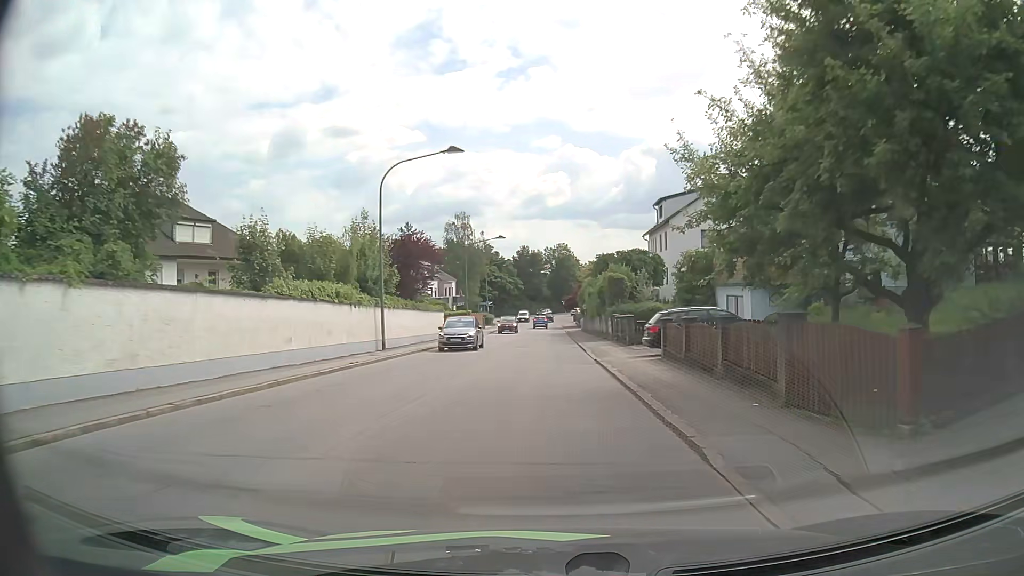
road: unclassified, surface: asphalt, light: Day
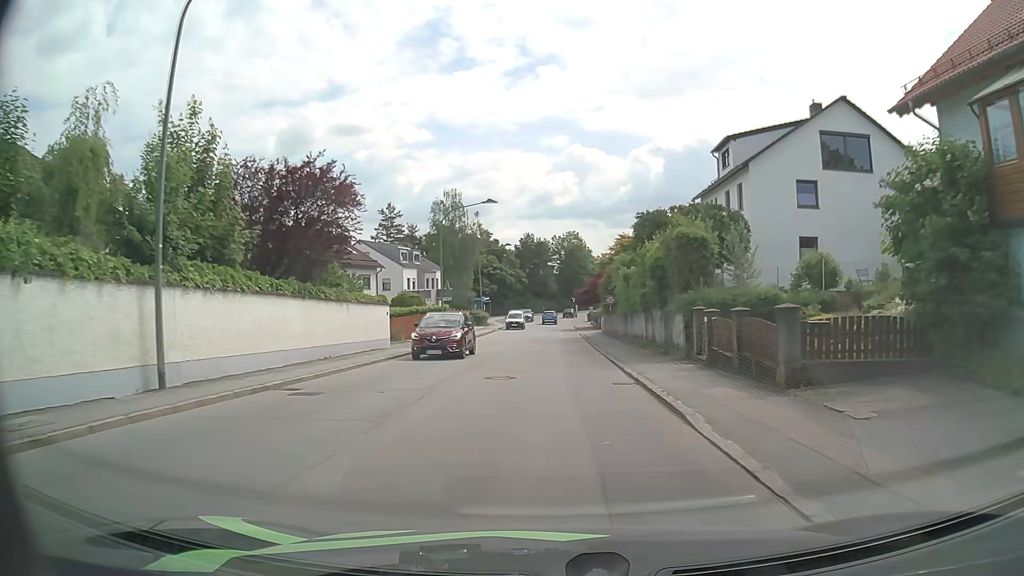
(-0.1, +19.2) m; -1°
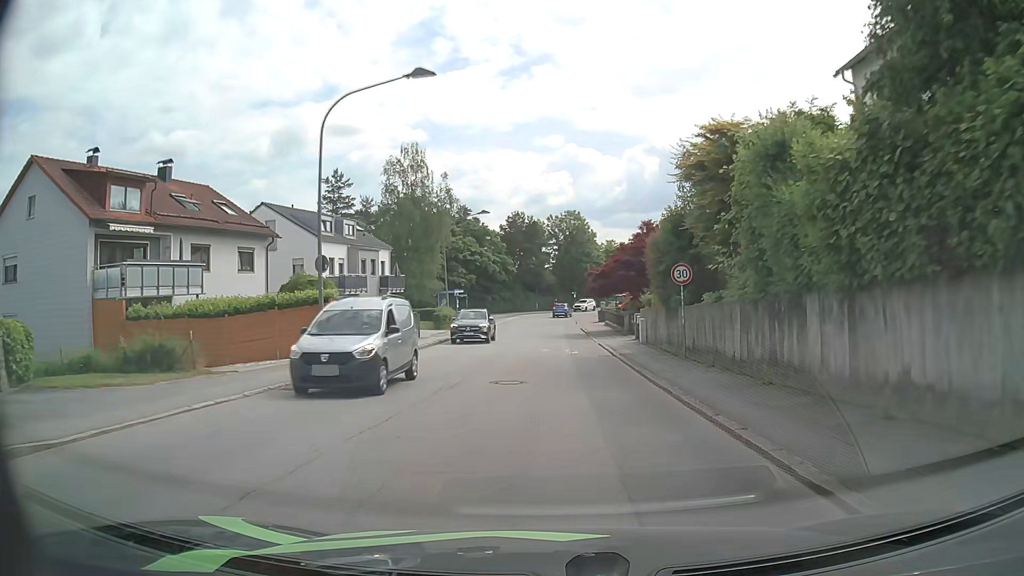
(+0.1, +24.2) m; +1°
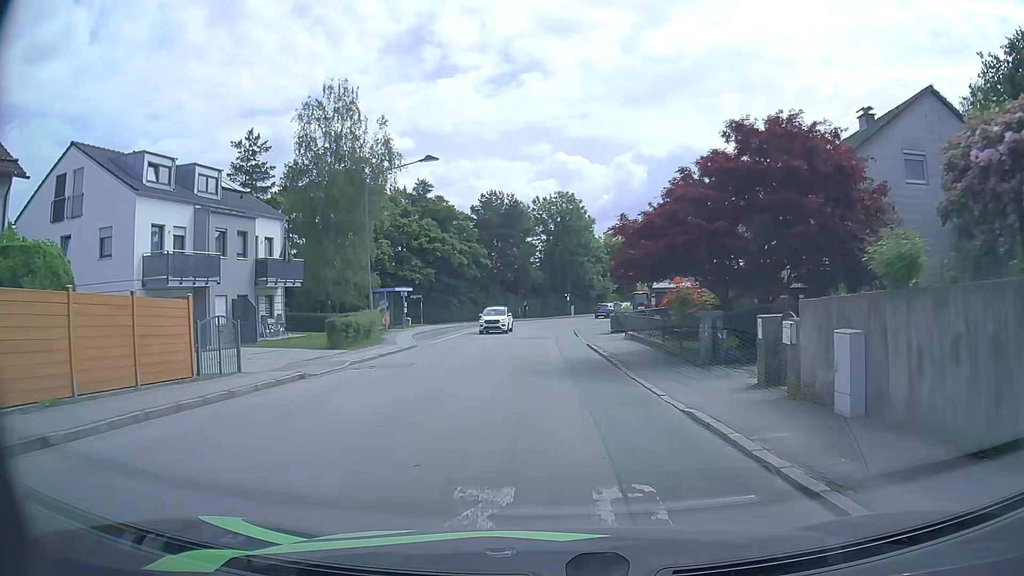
(+0.2, +21.1) m; +1°
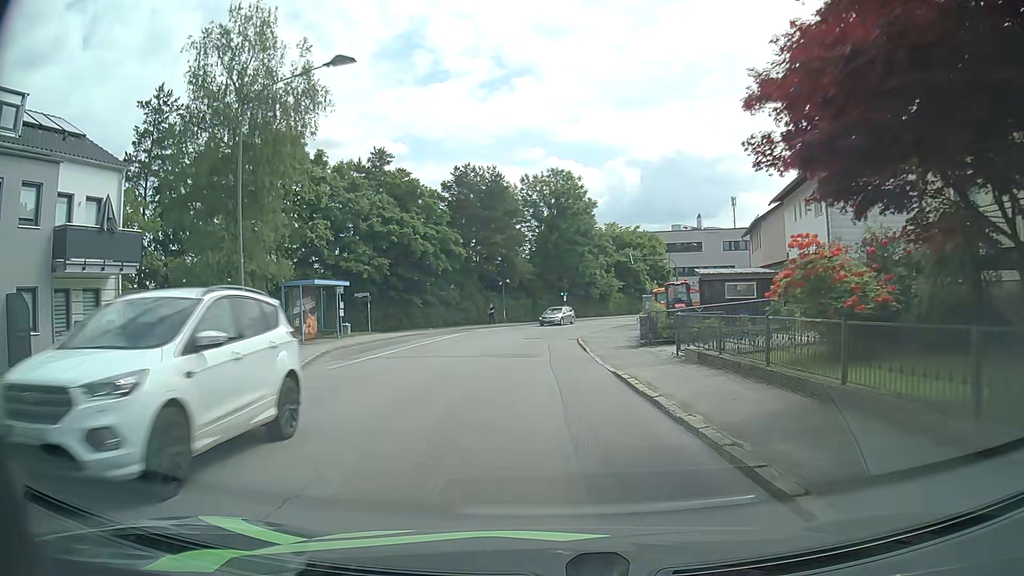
(+0.1, +14.6) m; 0°
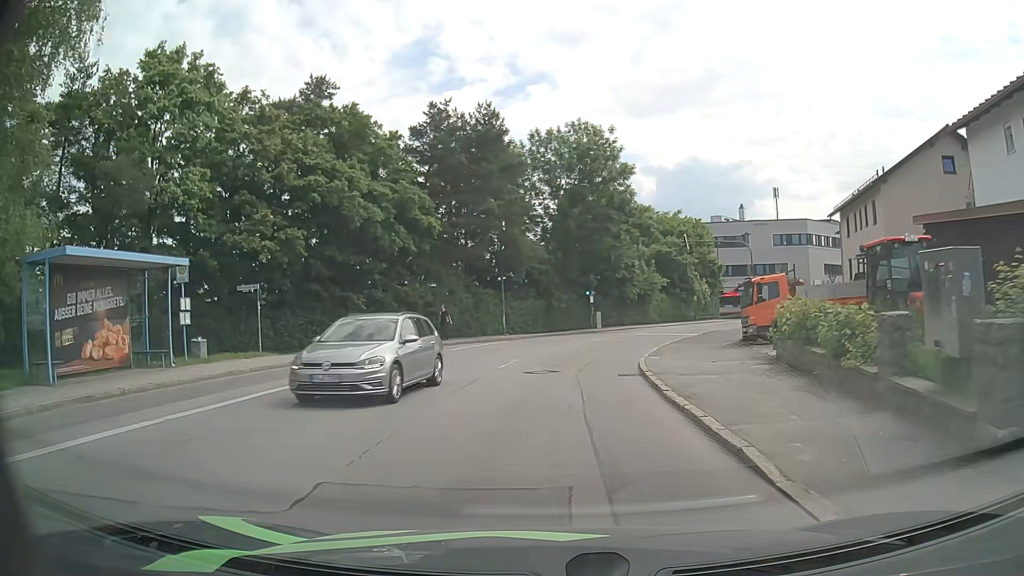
(-0.2, +18.3) m; -1°
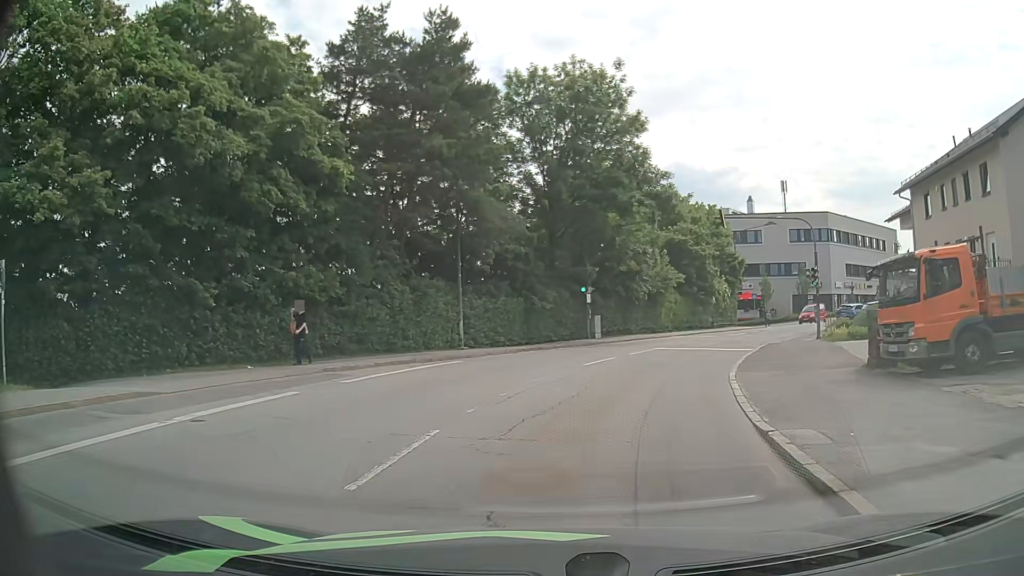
(0.0, +12.5) m; +2°
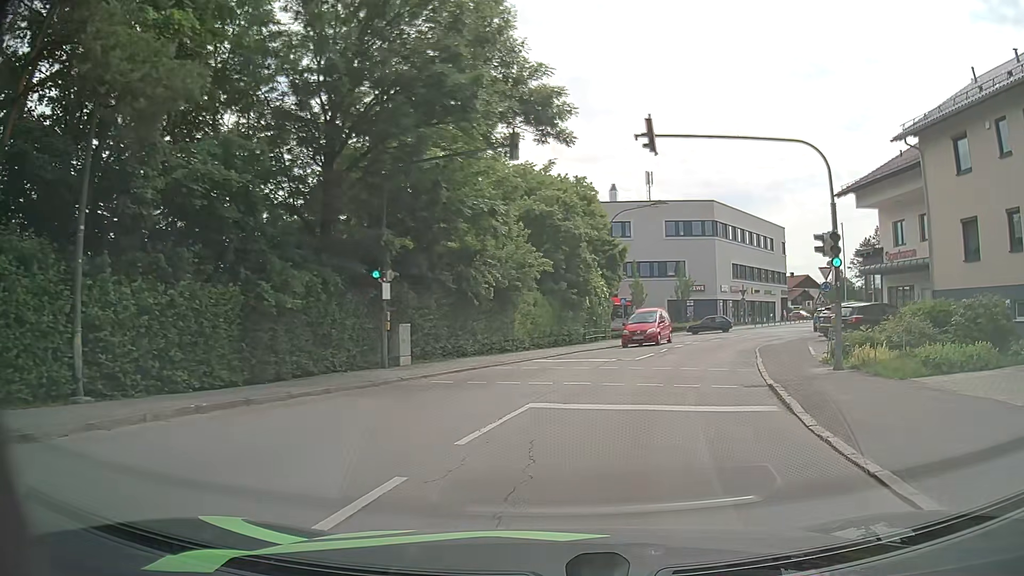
(+1.2, +15.3) m; +13°
